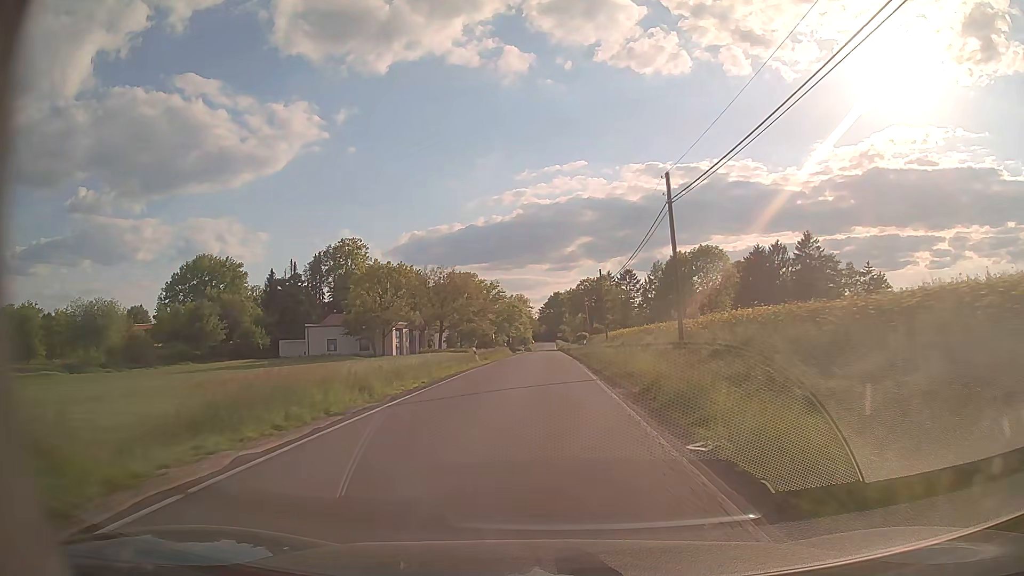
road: tertiary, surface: asphalt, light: Day
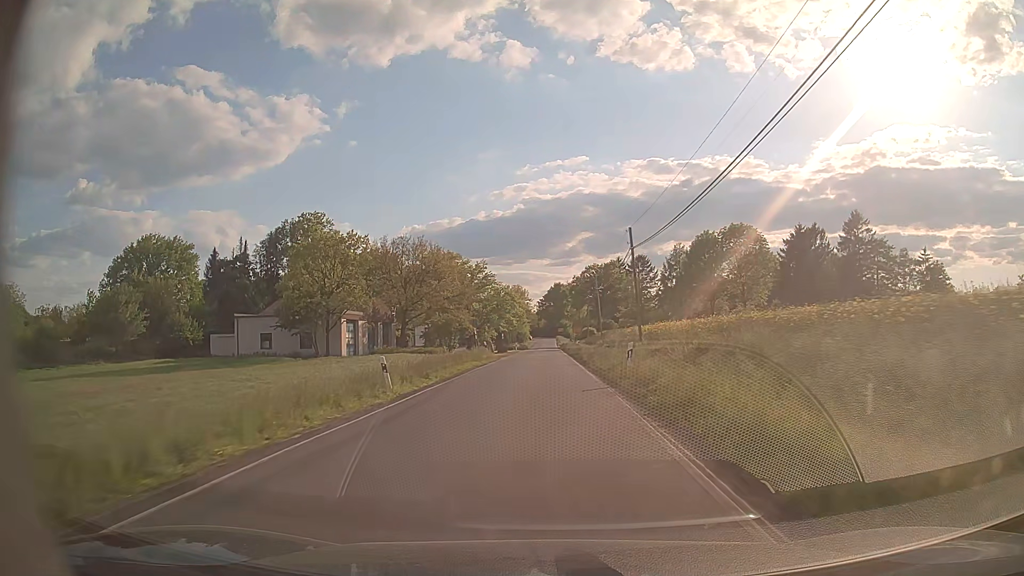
(0.0, +22.2) m; 0°
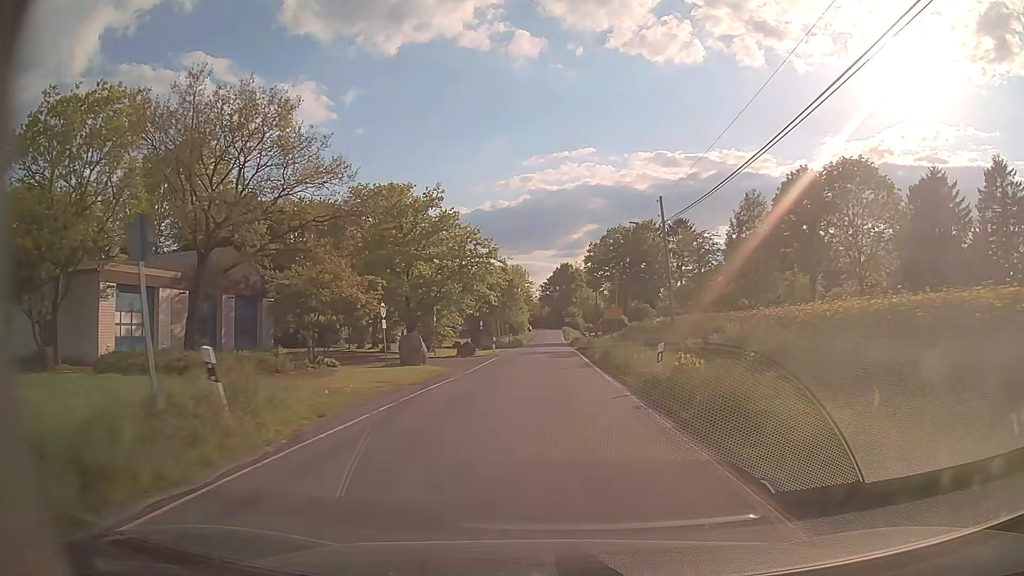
(0.0, +39.9) m; 0°
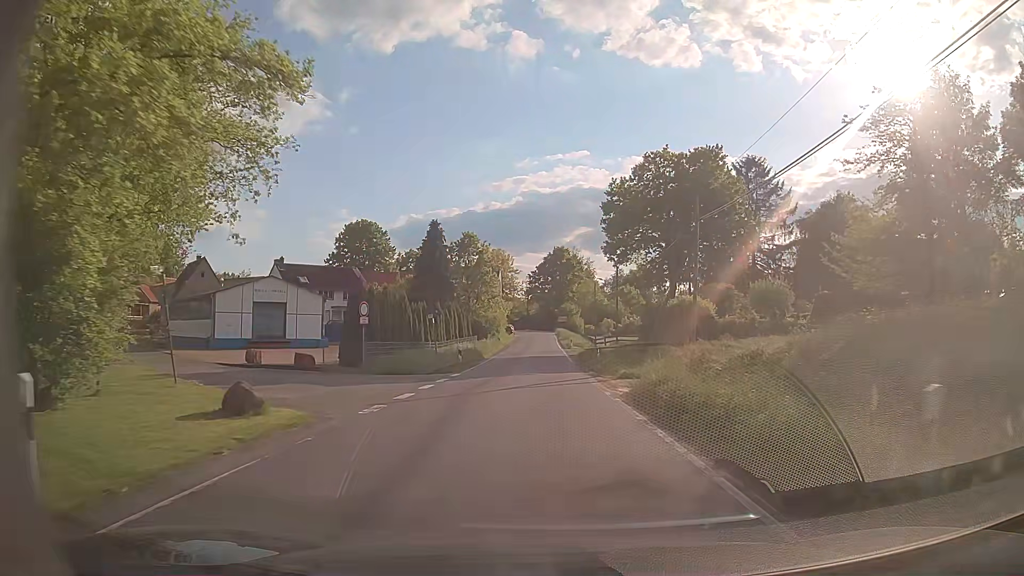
(+0.1, +41.9) m; +1°
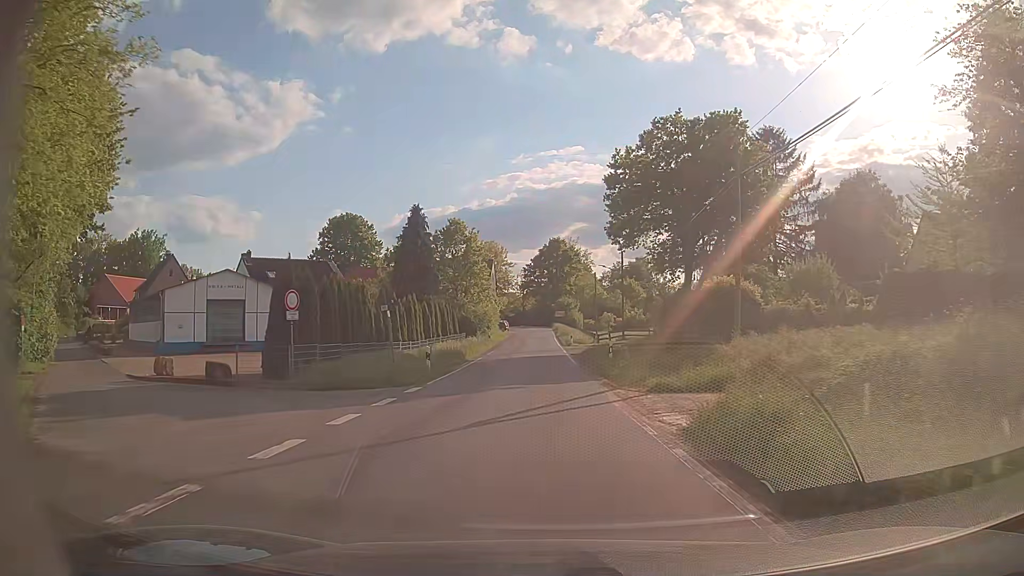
(0.0, +7.6) m; +1°
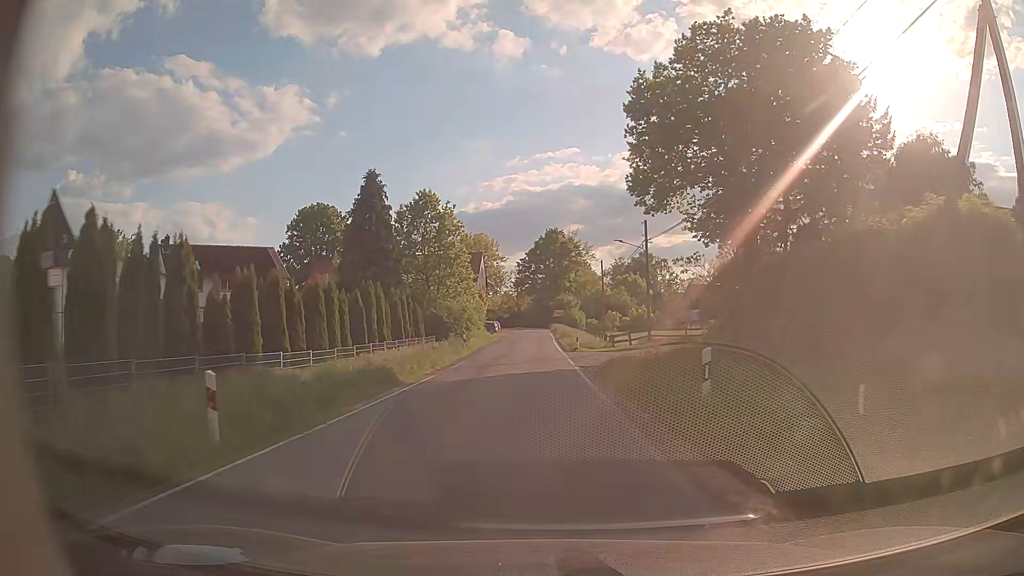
(0.0, +15.4) m; 0°
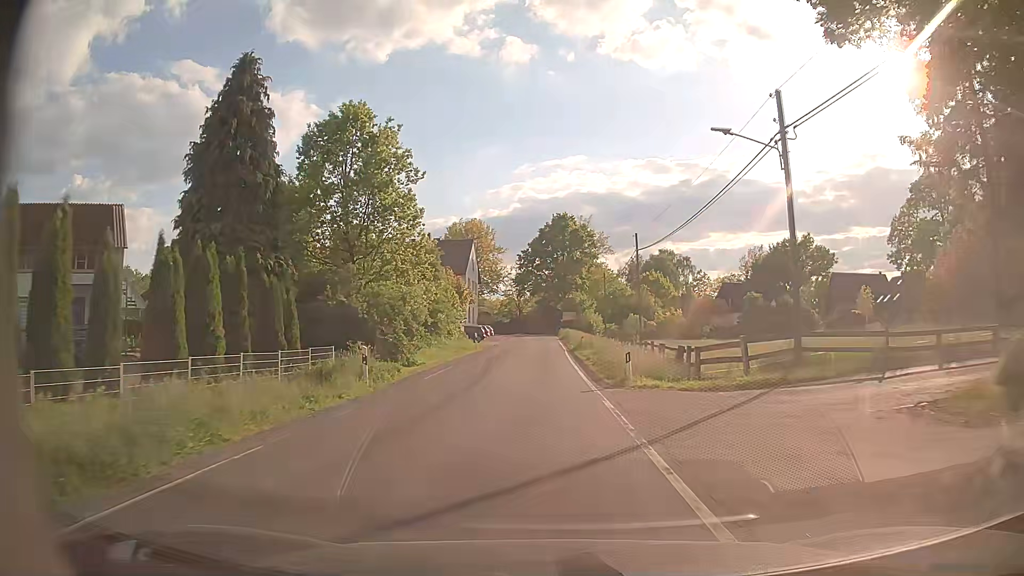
(-0.2, +23.4) m; -1°
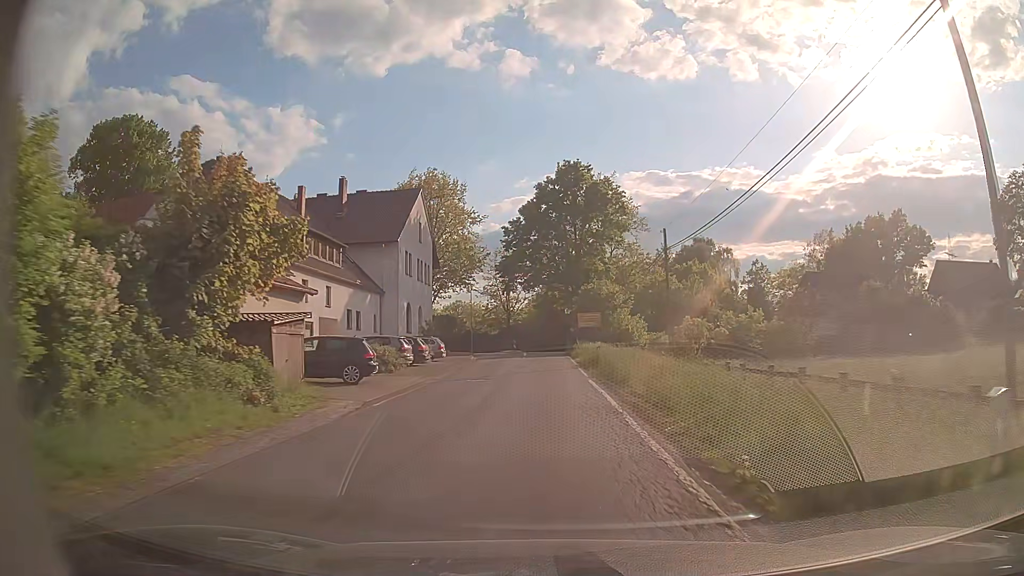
(-0.1, +39.3) m; 0°
(0, +10) (0, +20) (0, +30) (0, +40) (0, +50) (0, +60) (0, +70) (0, +80) (+2, +90) (+10, +96) m
